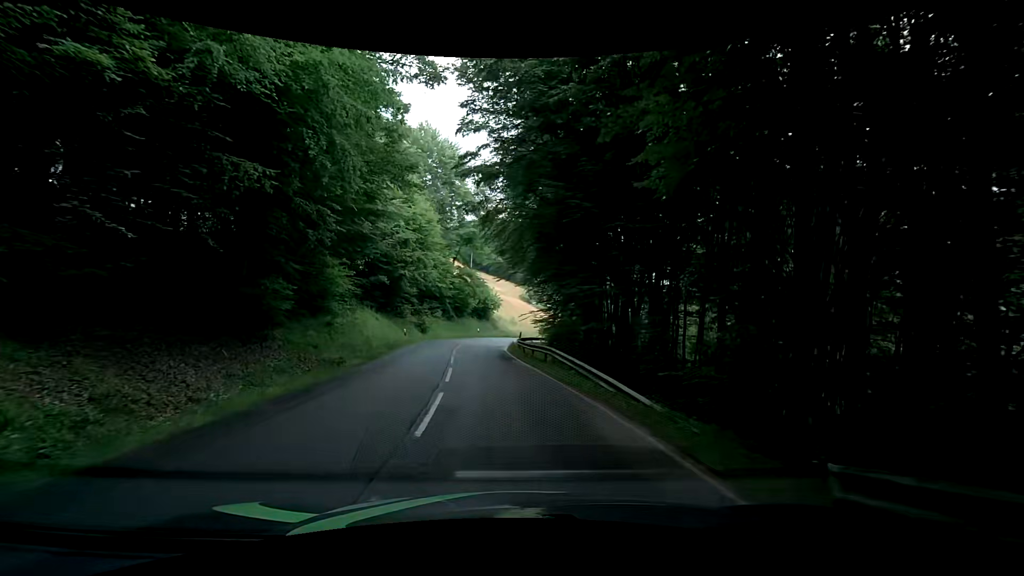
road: tertiary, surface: asphalt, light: Day
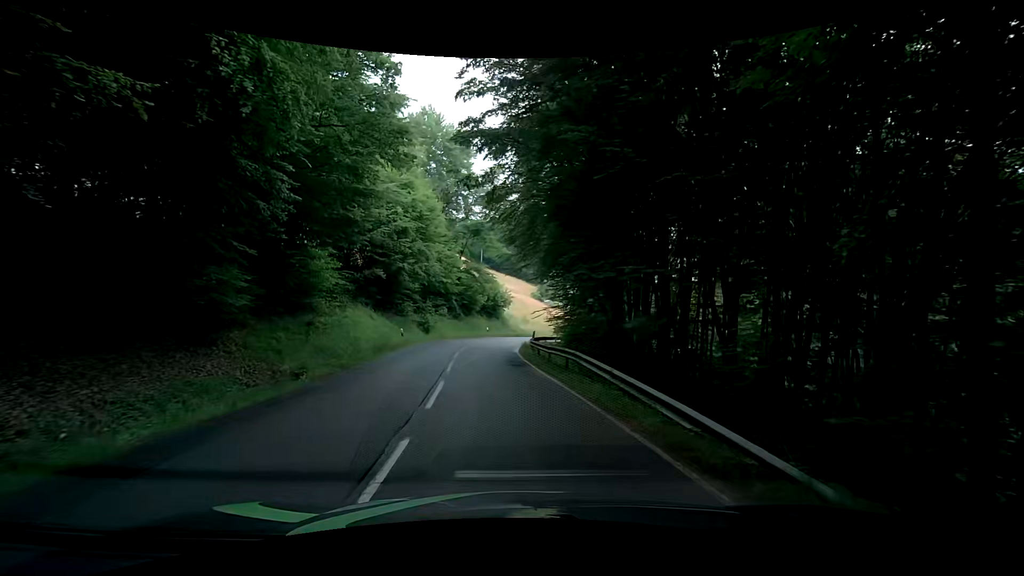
(+0.1, +4.3) m; +1°
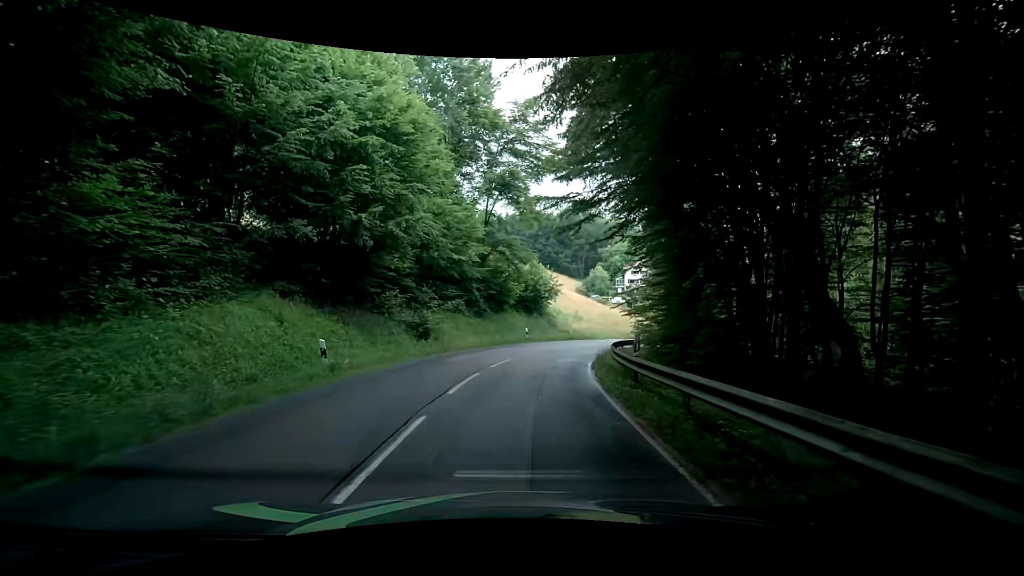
(-0.2, +17.2) m; -5°
(0, +10) (+1, +20) (+3, +30) (+8, +38) (+15, +46) (+22, +52) (+31, +57) (+41, +59) (+51, +59) (+61, +56) m
